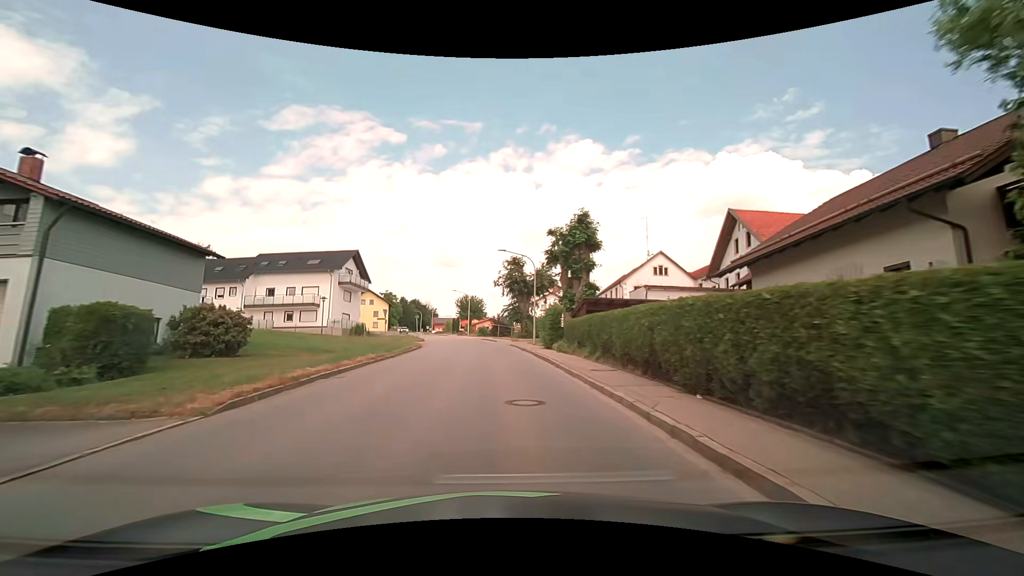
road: tertiary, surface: asphalt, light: Day
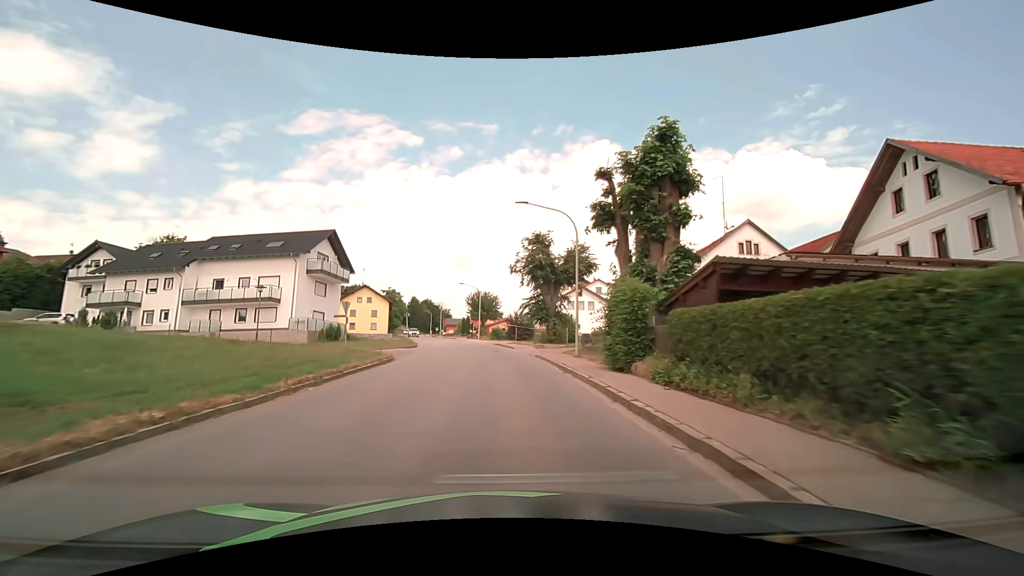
(-0.3, +15.1) m; -2°
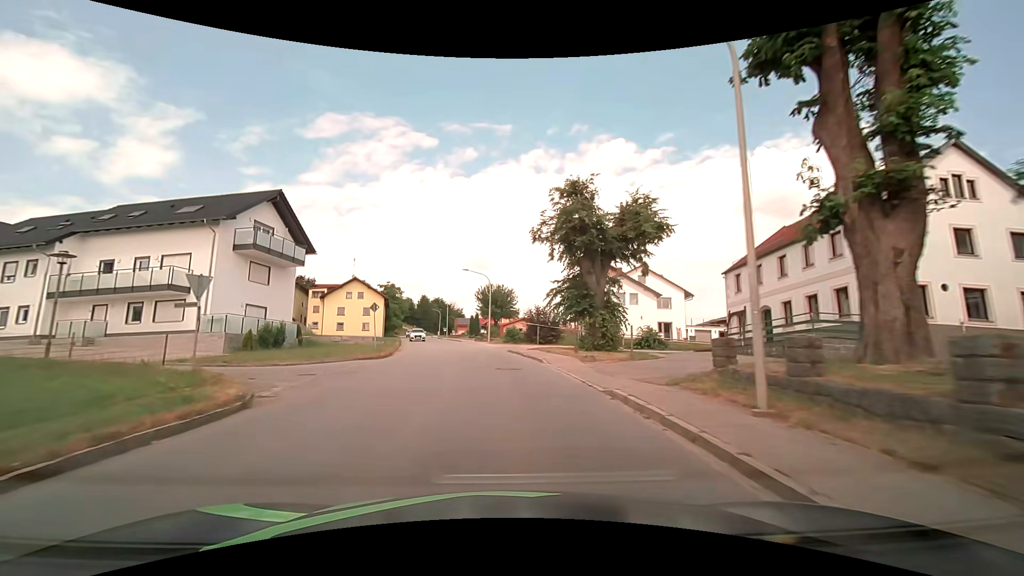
(-0.2, +15.4) m; -2°
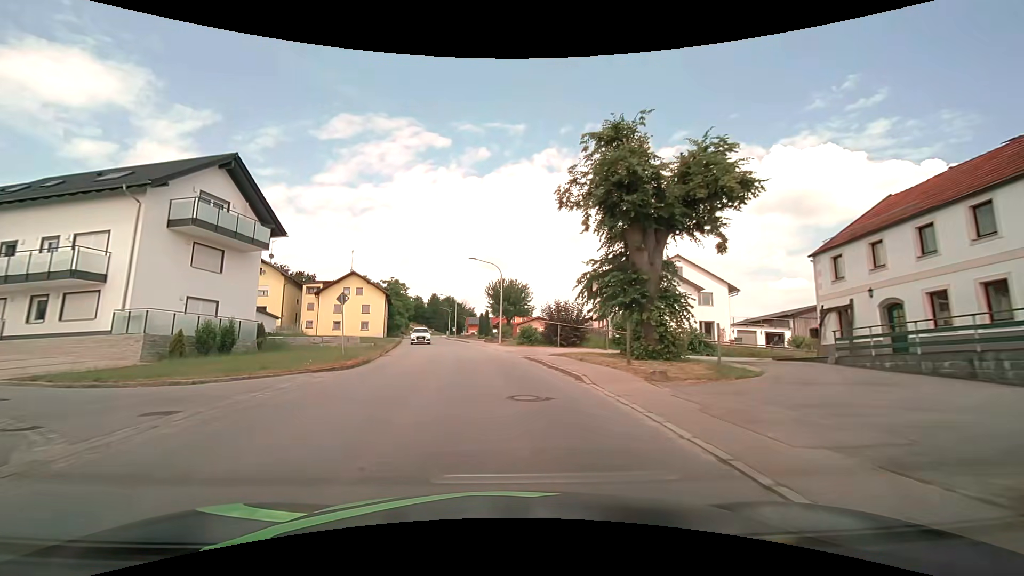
(-0.1, +7.8) m; -1°
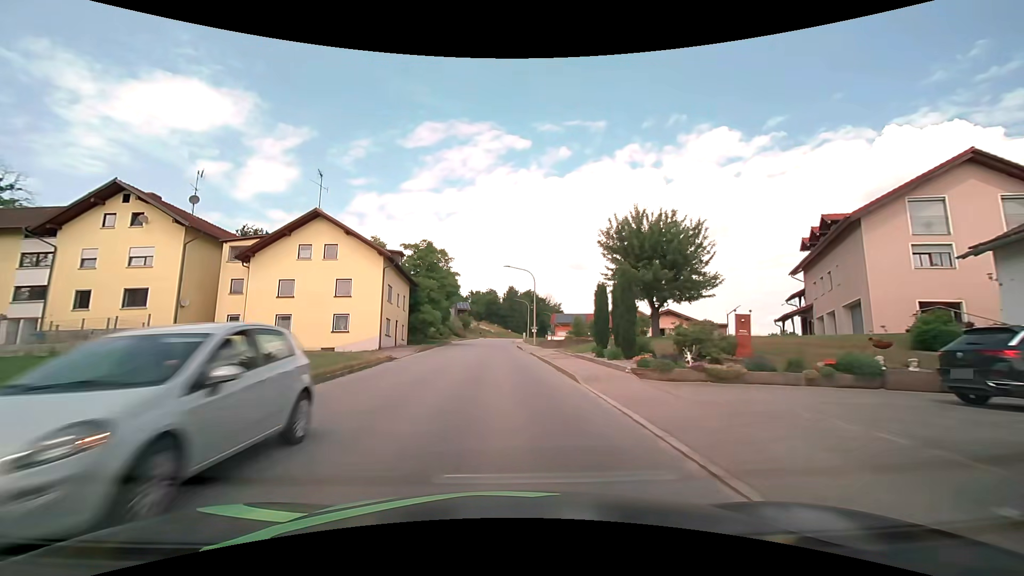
(-3.5, +39.0) m; -10°
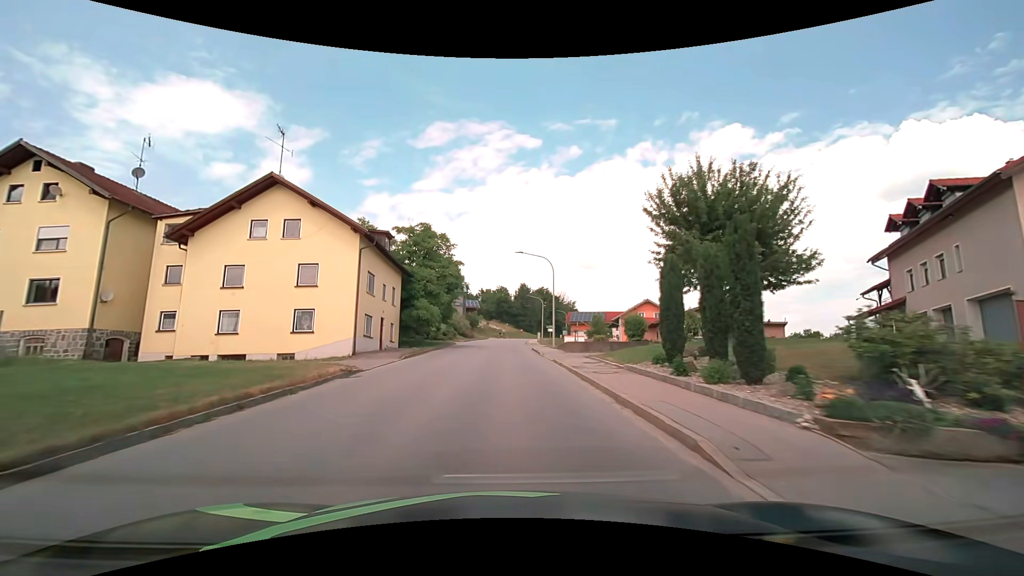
(-0.1, +7.9) m; -1°
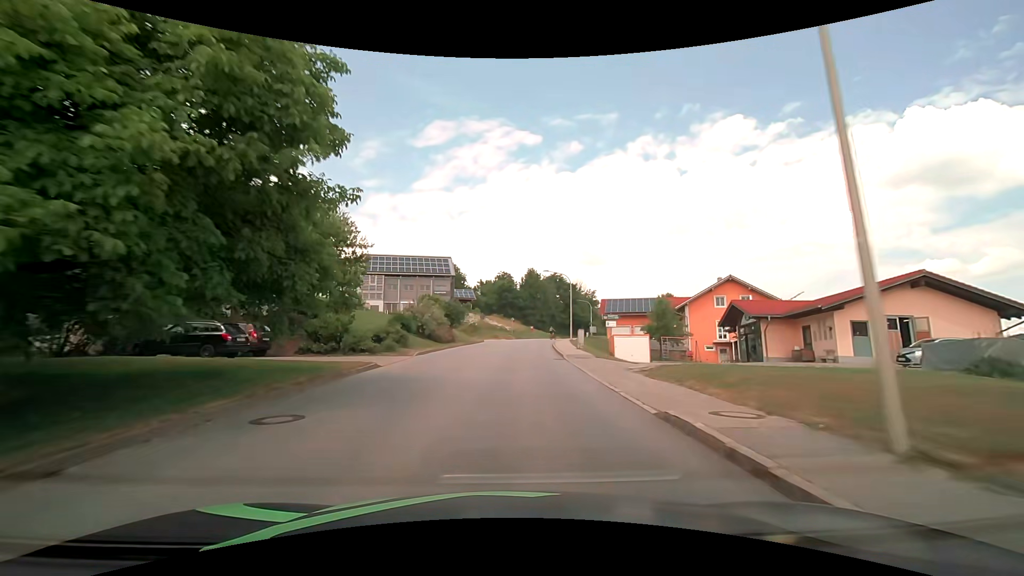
(-0.3, +31.8) m; 0°
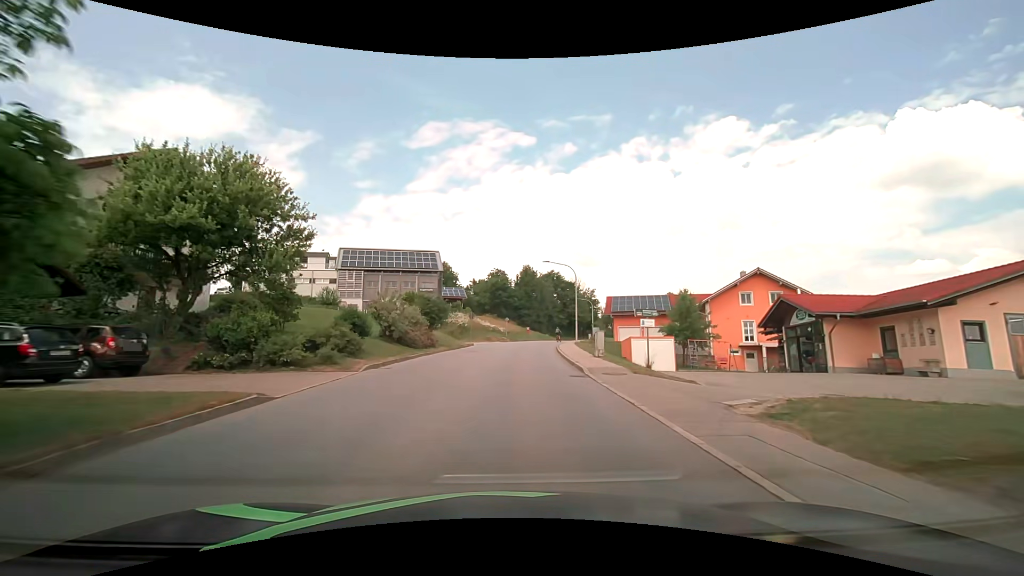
(0.0, +8.0) m; 0°
(0, +10) (0, +20) (+1, +30) (+2, +40) (+3, +50) (+4, +60) (+6, +70) (+8, +79) (+10, +89) (+13, +99) m
